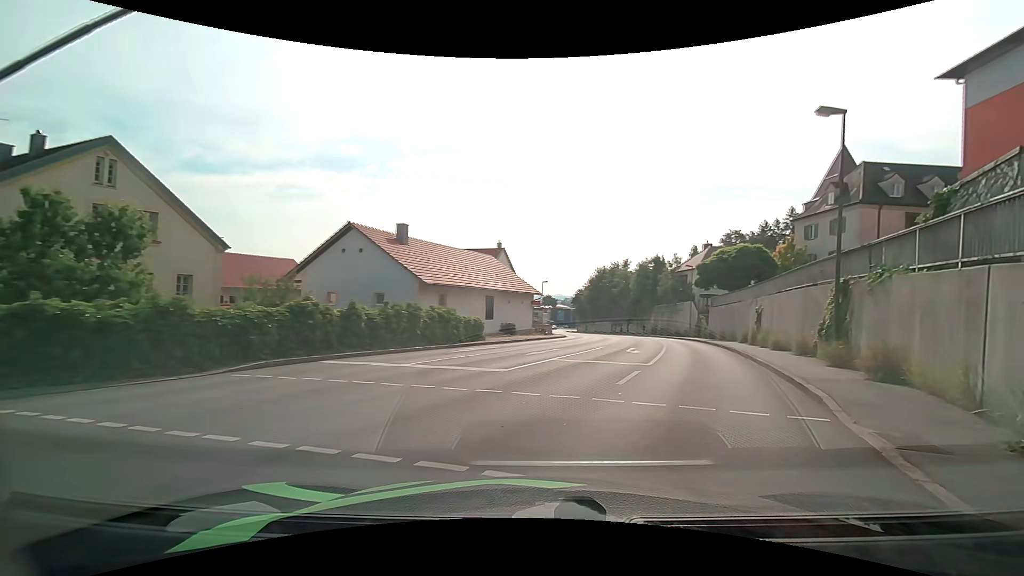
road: tertiary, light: Day
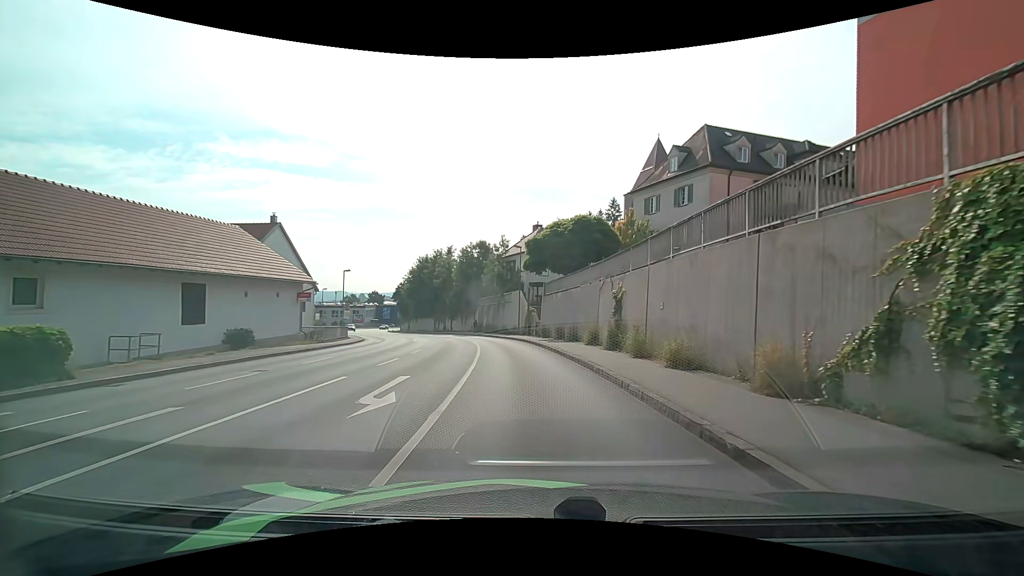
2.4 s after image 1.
(+3.7, +13.6) m; +20°
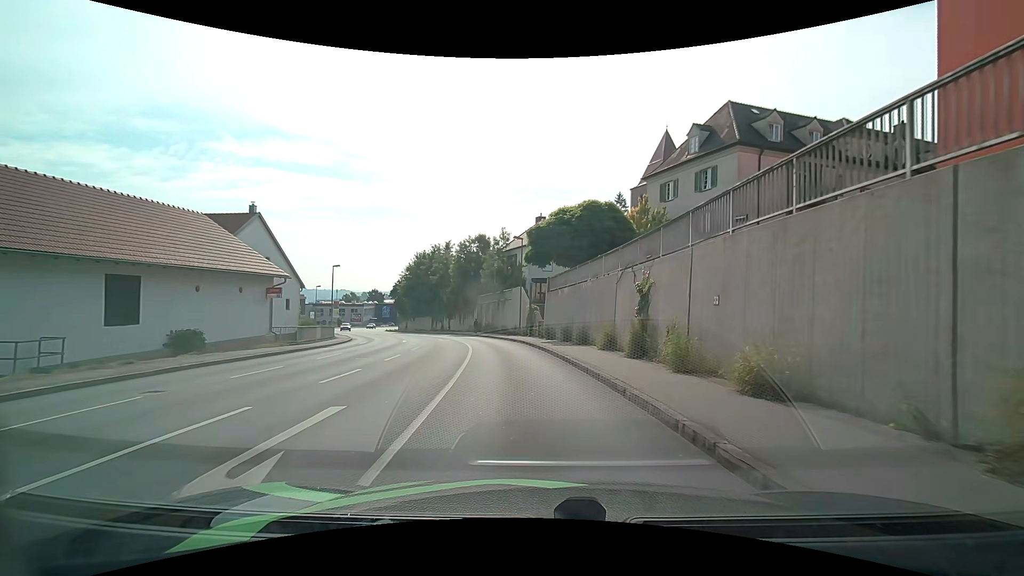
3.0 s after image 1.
(0.0, +4.2) m; -1°
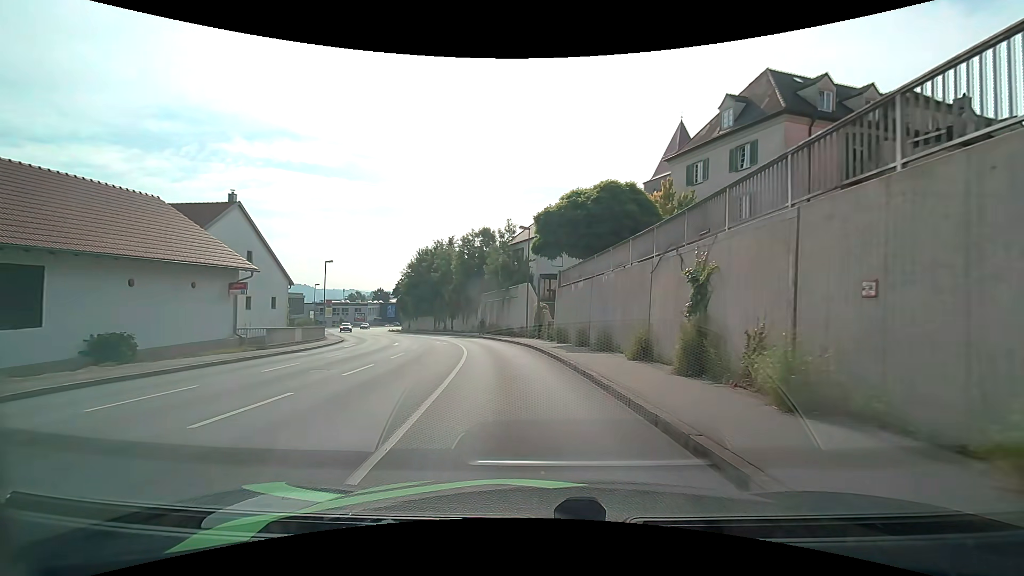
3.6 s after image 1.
(0.0, +4.5) m; 0°
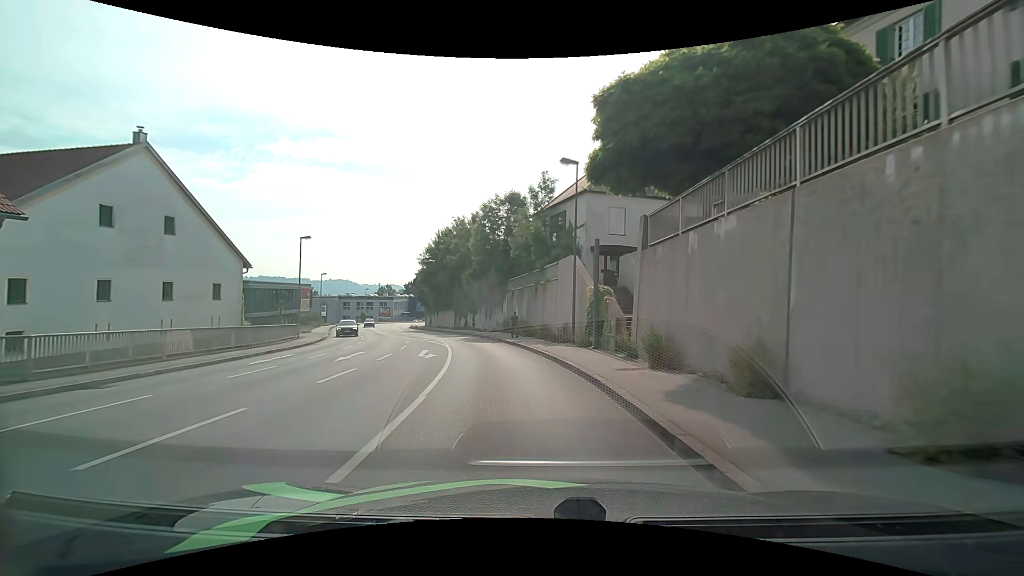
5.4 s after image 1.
(-0.6, +14.2) m; -5°
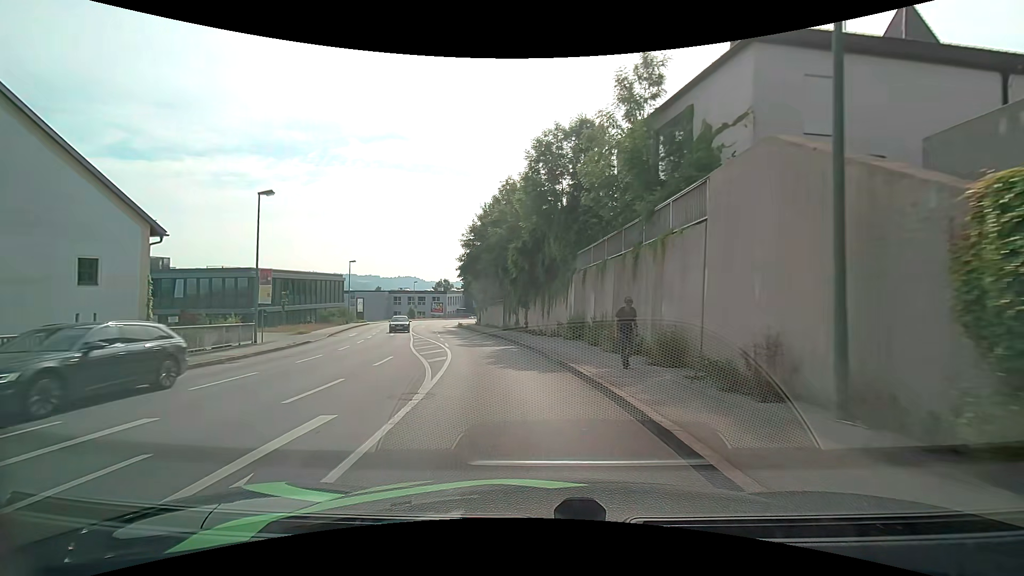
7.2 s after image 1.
(-0.9, +15.2) m; -7°
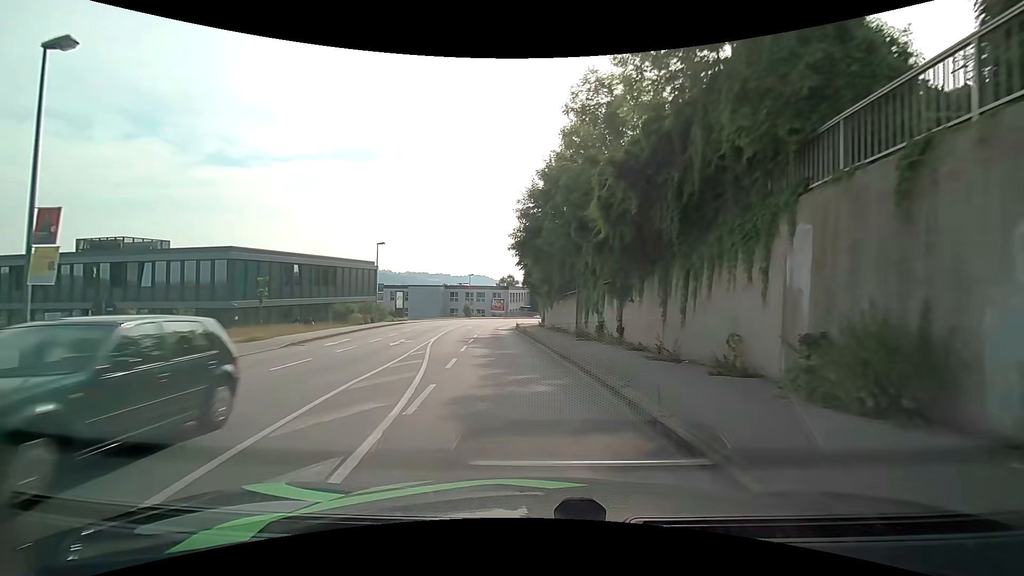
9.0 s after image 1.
(-1.1, +15.9) m; -8°
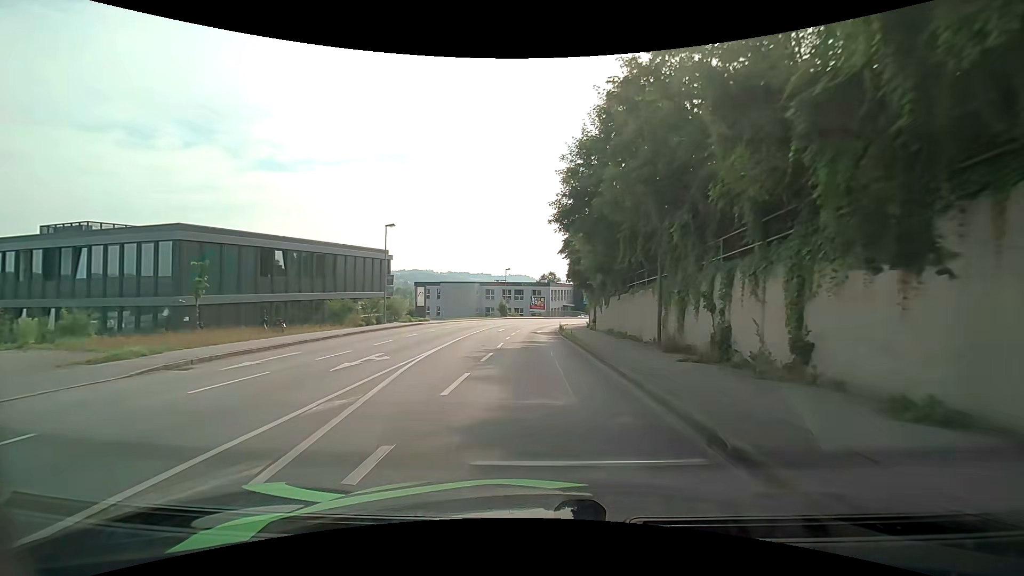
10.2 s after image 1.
(-0.4, +10.7) m; -5°
(0, +10) (-1, +20) (-2, +30) (-2, +40) (-2, +50) (-2, +60) (0, +70) (+3, +79) (+7, +88) (+12, +97) m
